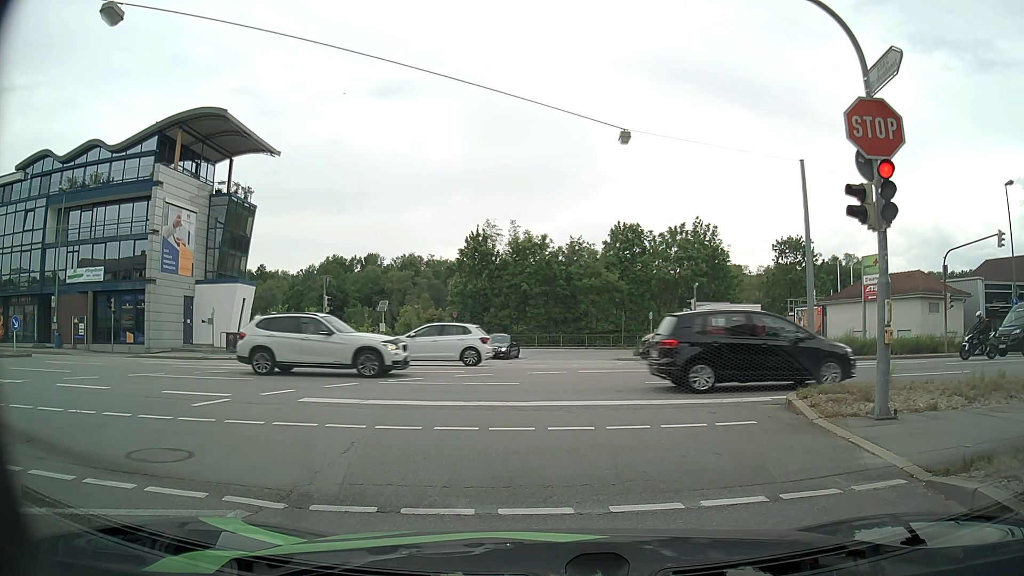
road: tertiary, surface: asphalt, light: Day
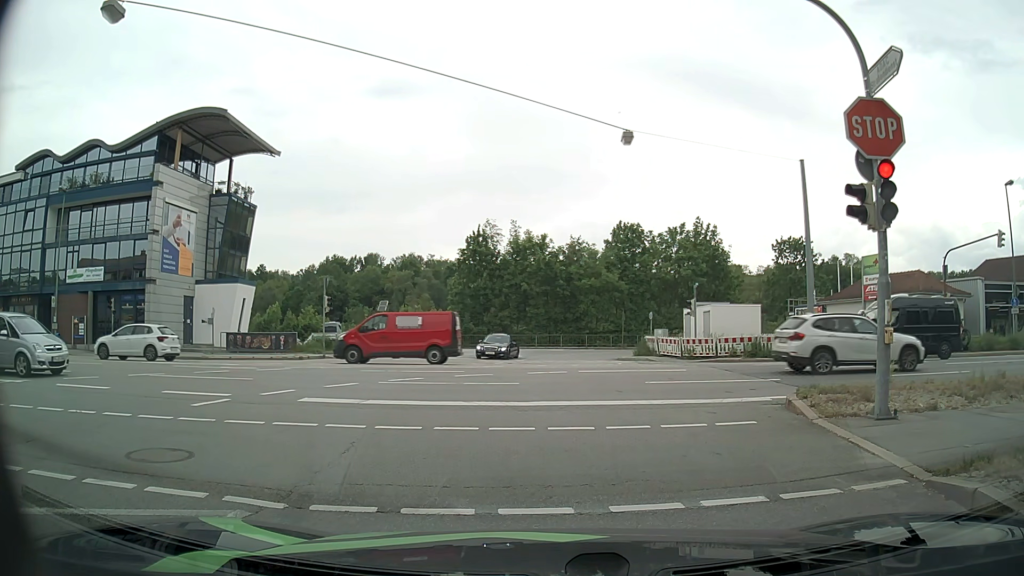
(0.0, 0.0) m; 0°
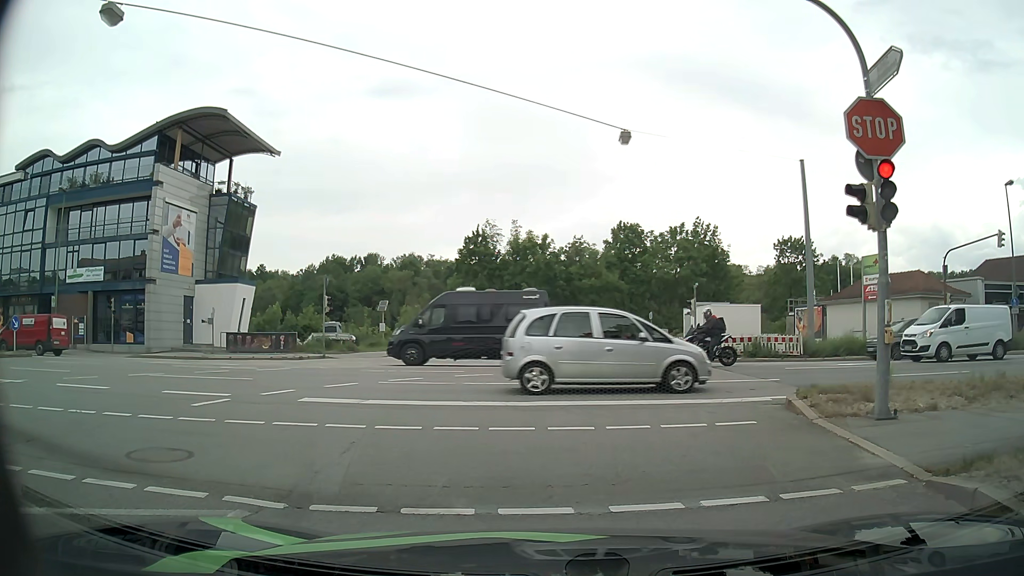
(0.0, 0.0) m; 0°
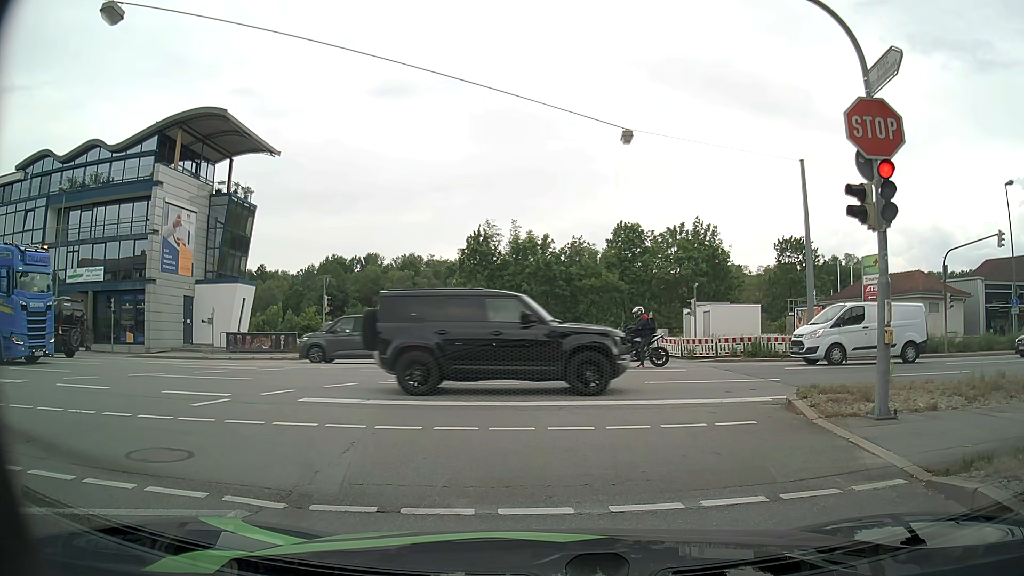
(0.0, 0.0) m; 0°
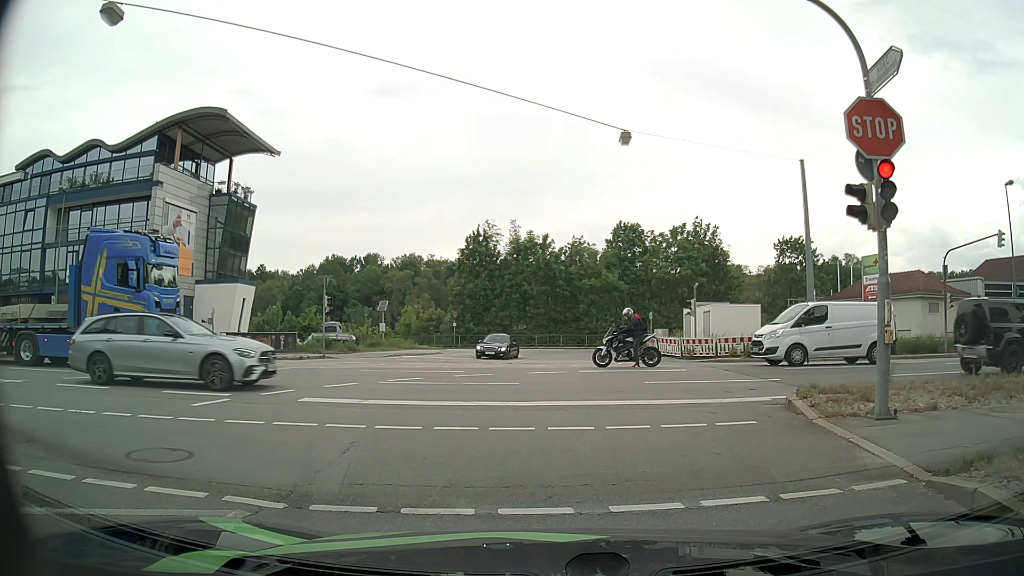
(0.0, 0.0) m; 0°
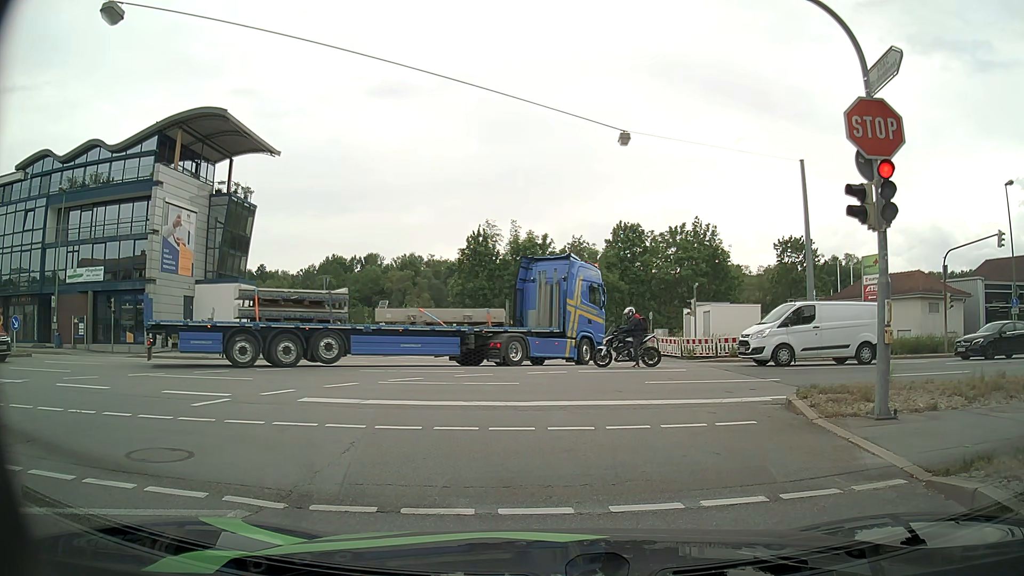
(0.0, 0.0) m; 0°
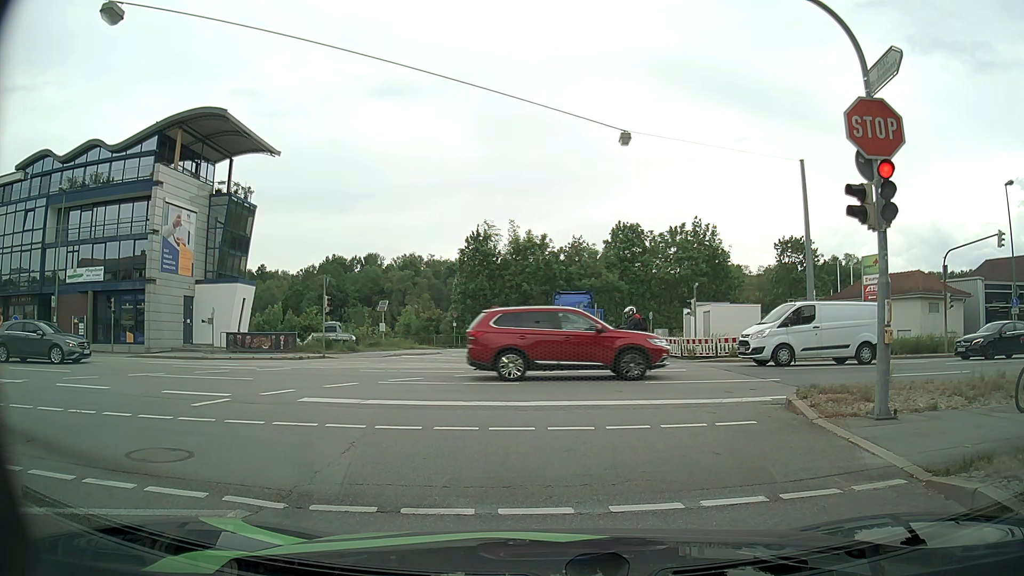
(0.0, 0.0) m; 0°
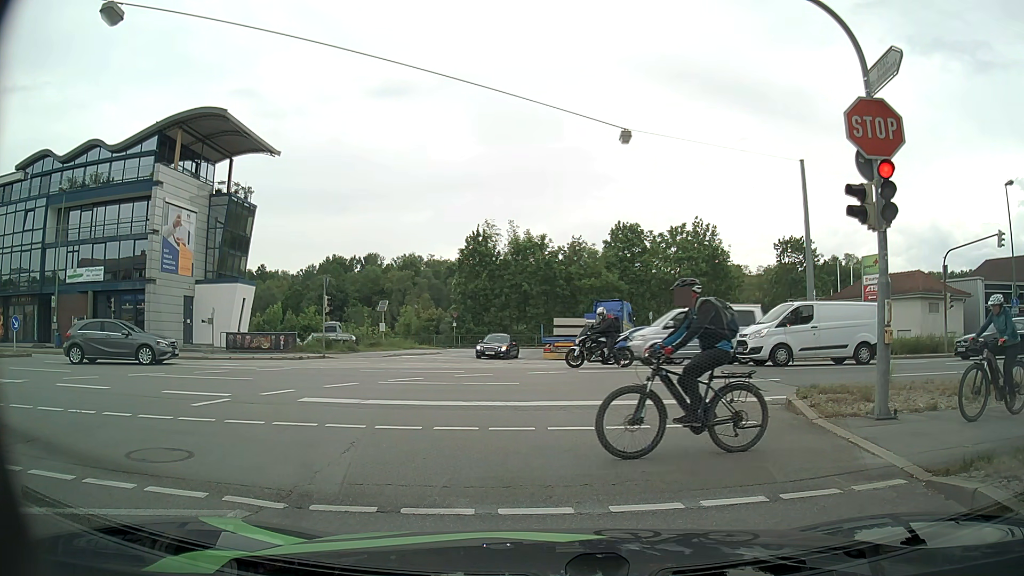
(0.0, 0.0) m; 0°
